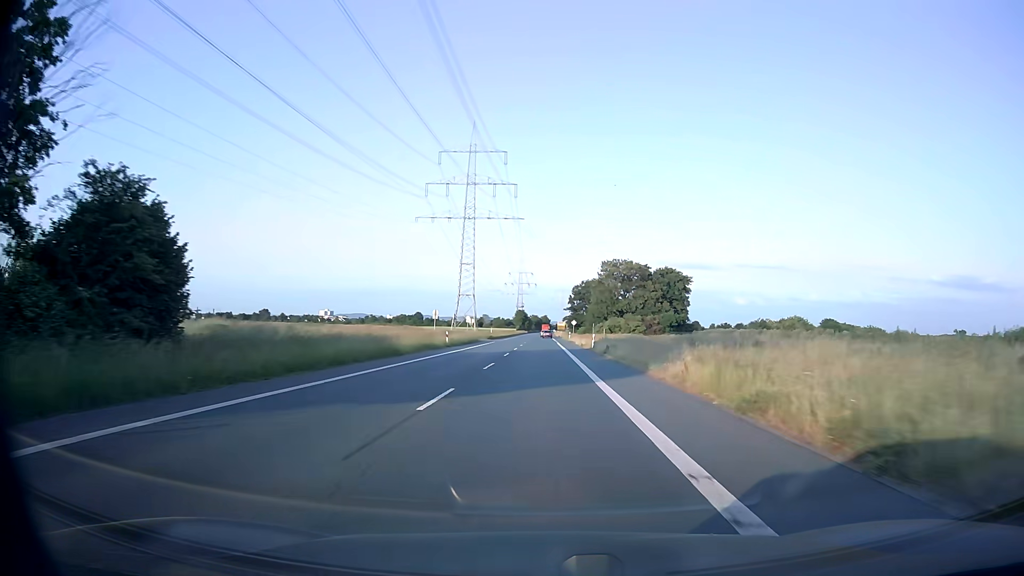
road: secondary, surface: asphalt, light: Day
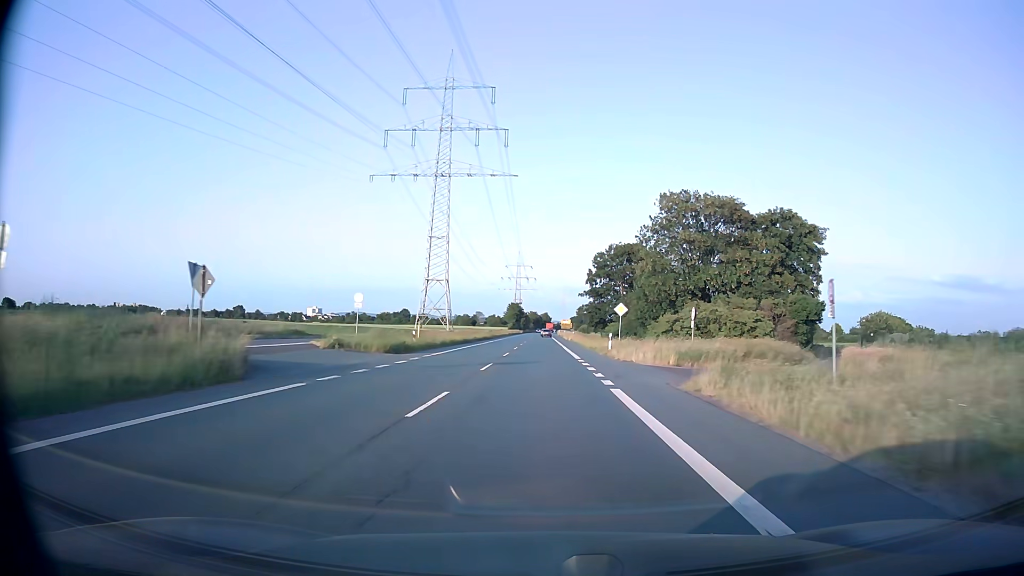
(+0.3, +61.6) m; 0°
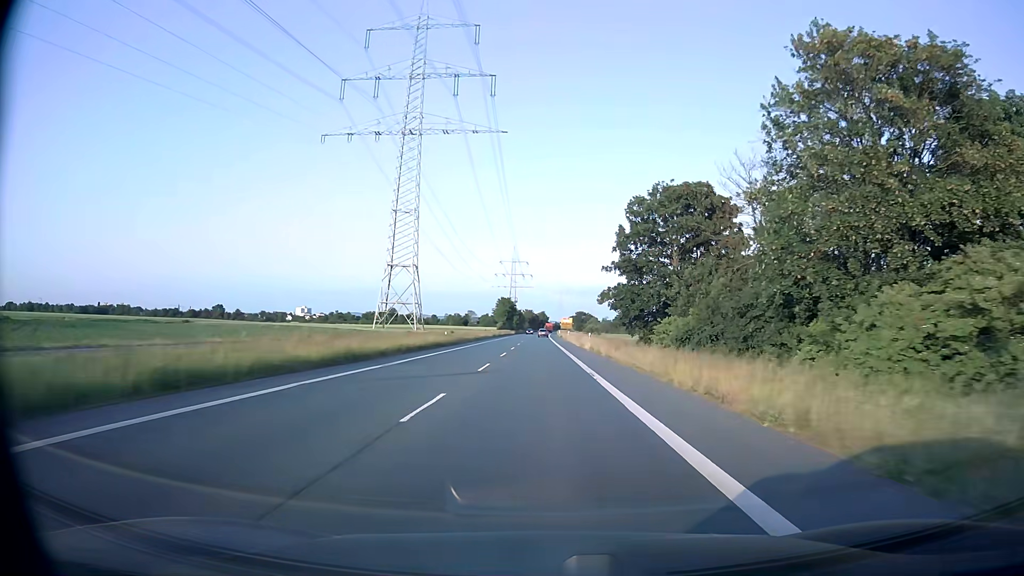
(0.0, +36.4) m; 0°
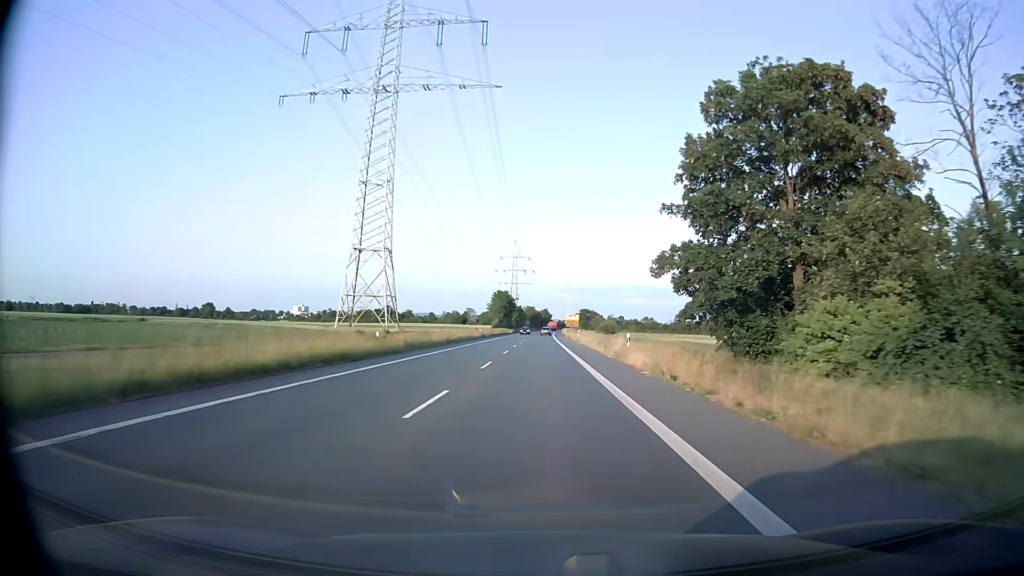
(-0.1, +23.9) m; 0°
(0, +10) (0, +20) (0, +30) (0, +40) (0, +50) (0, +60) (0, +70) (0, +80) (0, +90) (0, +100) m
